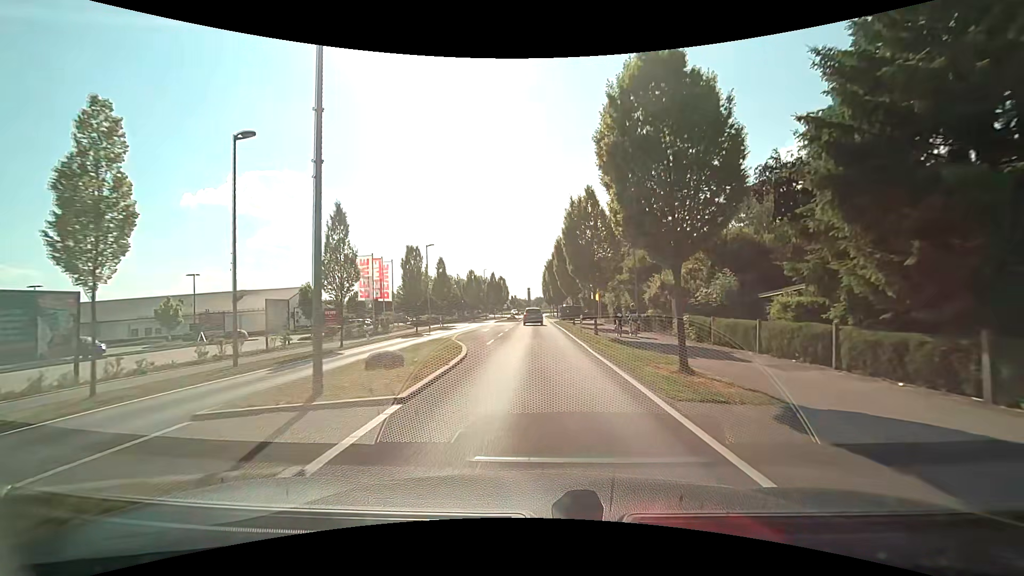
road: tertiary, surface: asphalt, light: Day
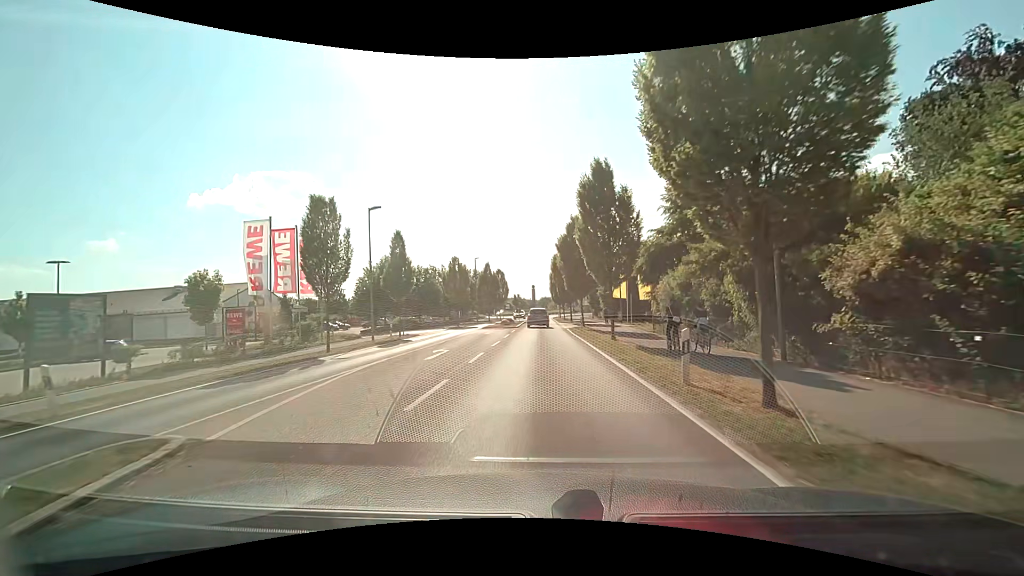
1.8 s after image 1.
(-0.2, +18.4) m; 0°
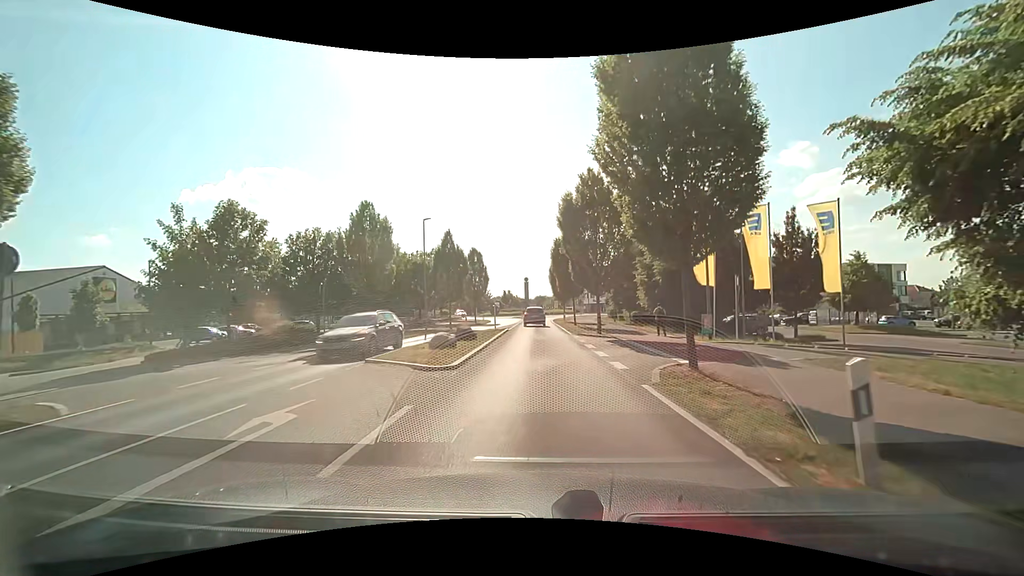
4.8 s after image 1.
(-0.3, +26.7) m; 0°
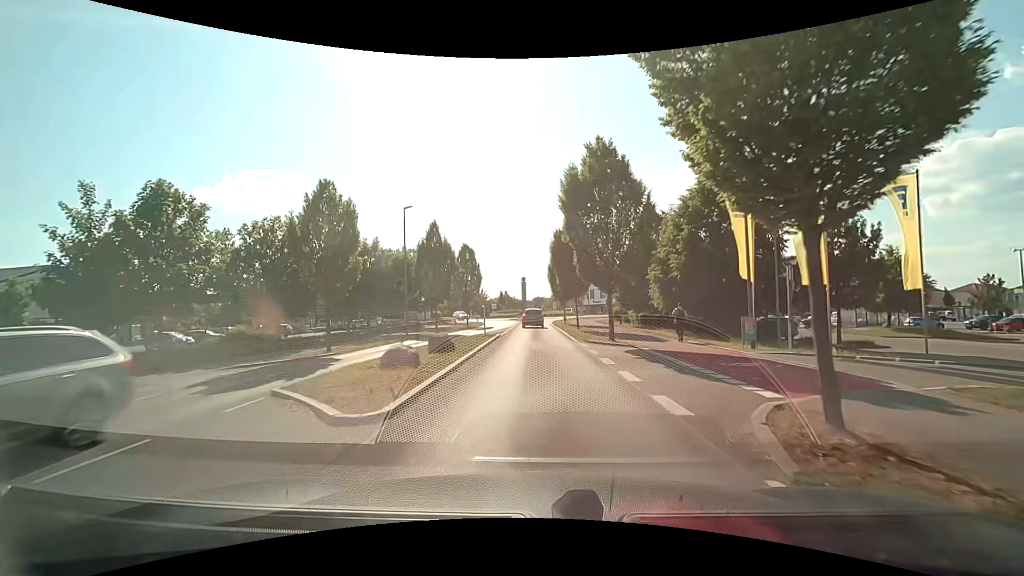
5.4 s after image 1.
(0.0, +4.8) m; 0°
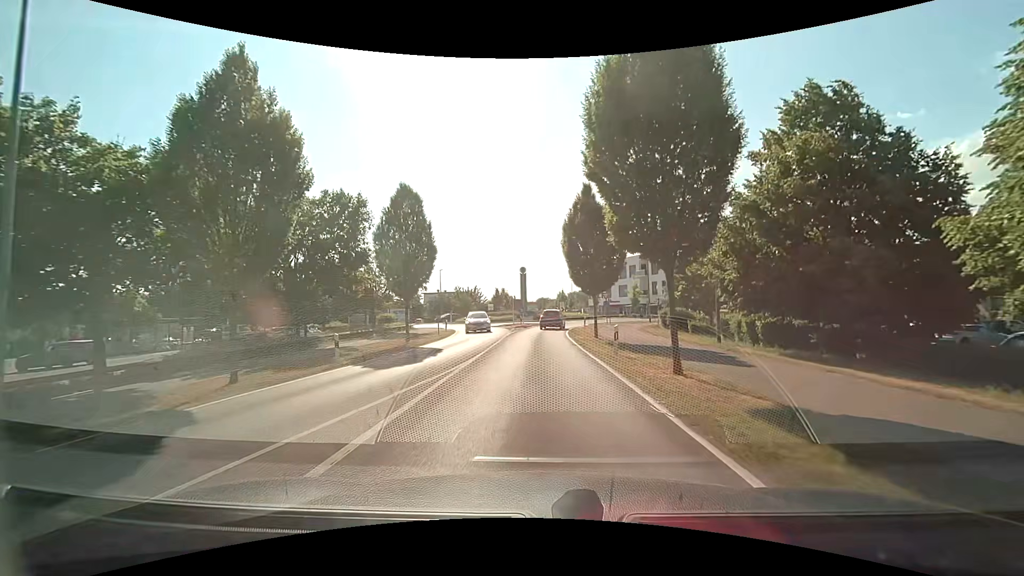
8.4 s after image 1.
(-0.1, +24.7) m; -1°
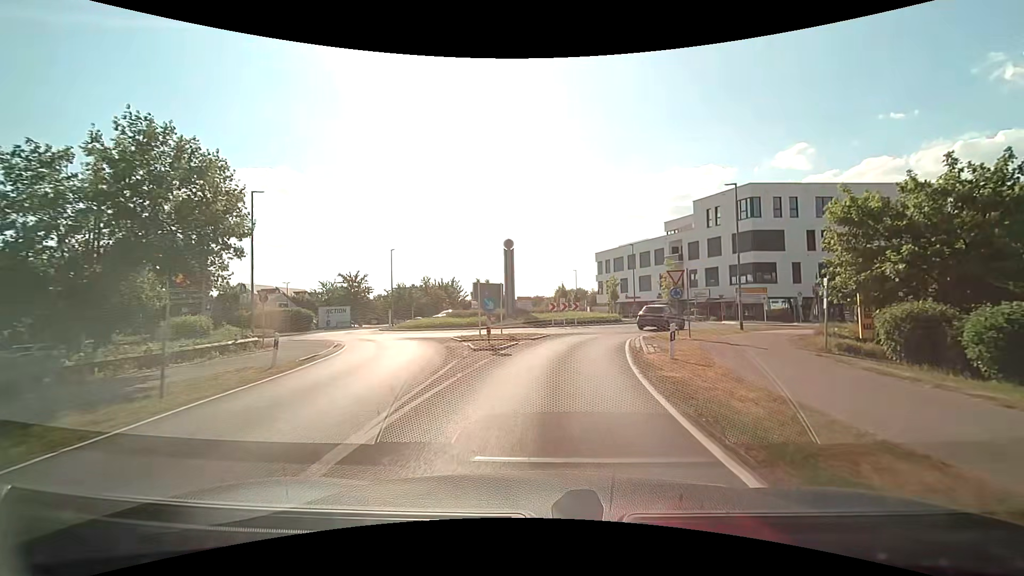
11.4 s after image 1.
(+0.2, +25.9) m; +1°
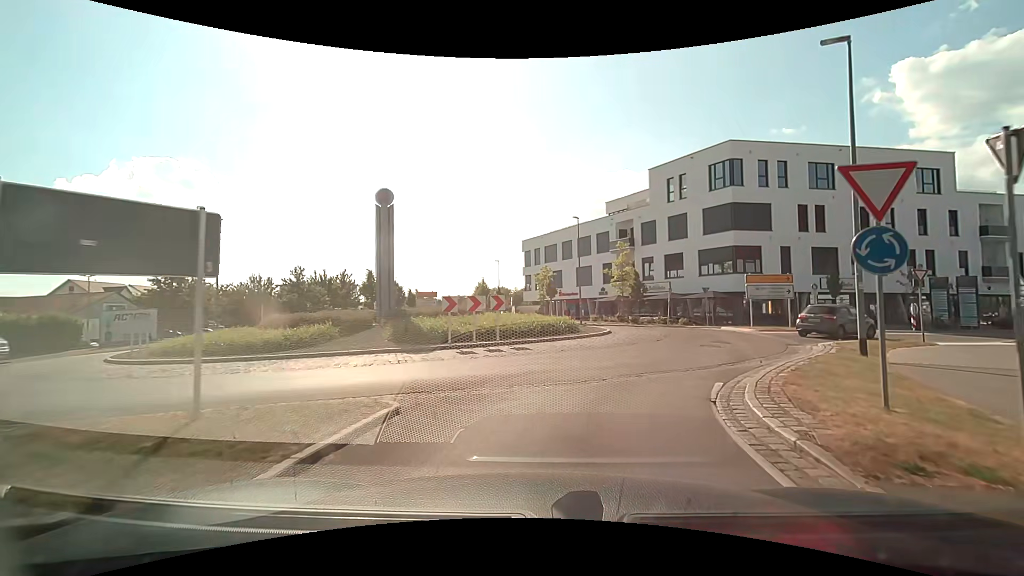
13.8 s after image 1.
(+1.0, +17.9) m; +8°
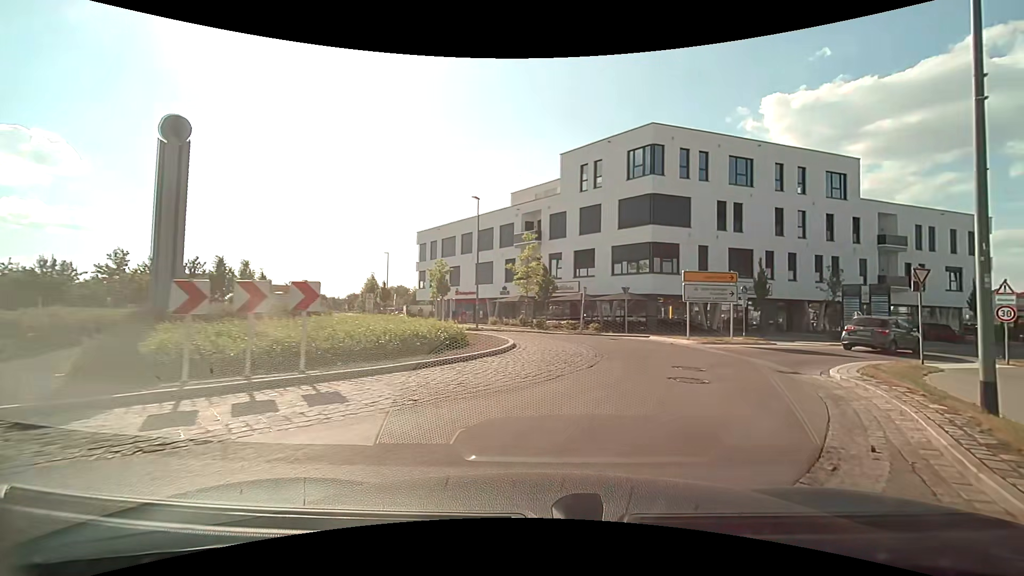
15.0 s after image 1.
(+0.6, +7.8) m; +10°
(+2, +10) (+3, +20) (-2, +28) (-9, +35) (-15, +44) (-18, +53) (-22, +62) (-25, +72) (-28, +81) (-32, +91) m
